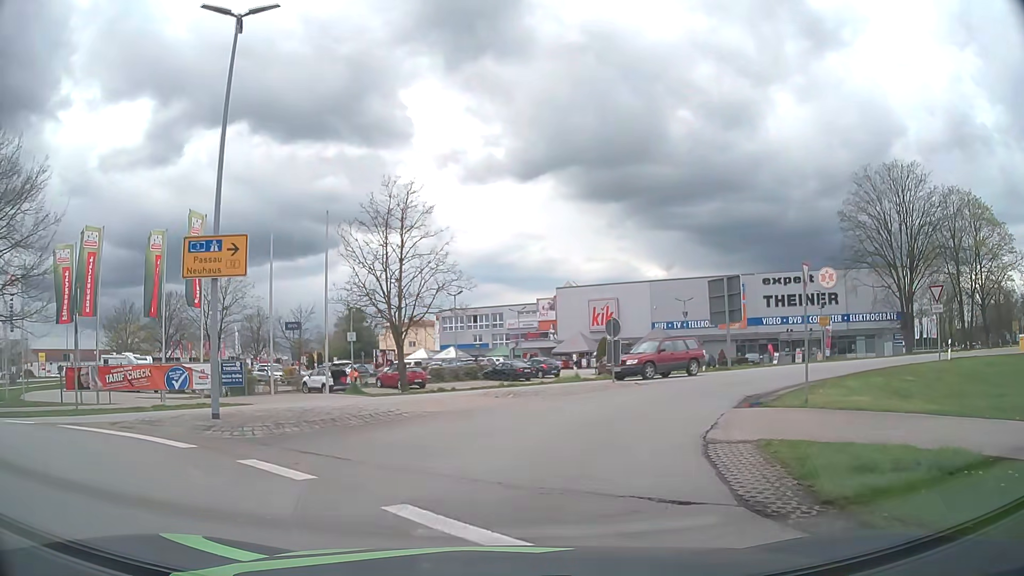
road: secondary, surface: asphalt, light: Day
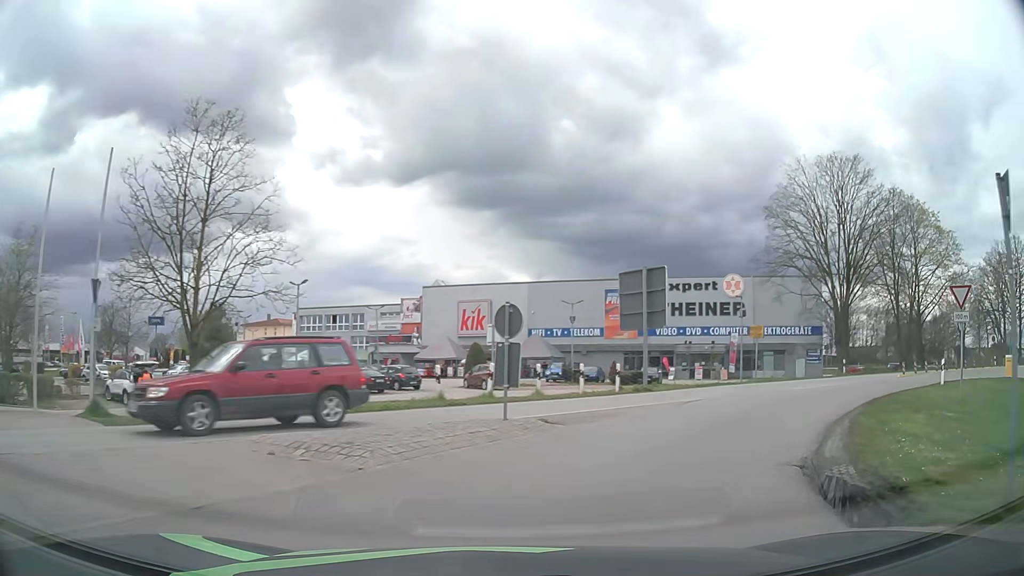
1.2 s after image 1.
(+0.6, +9.2) m; +9°
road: primary_link
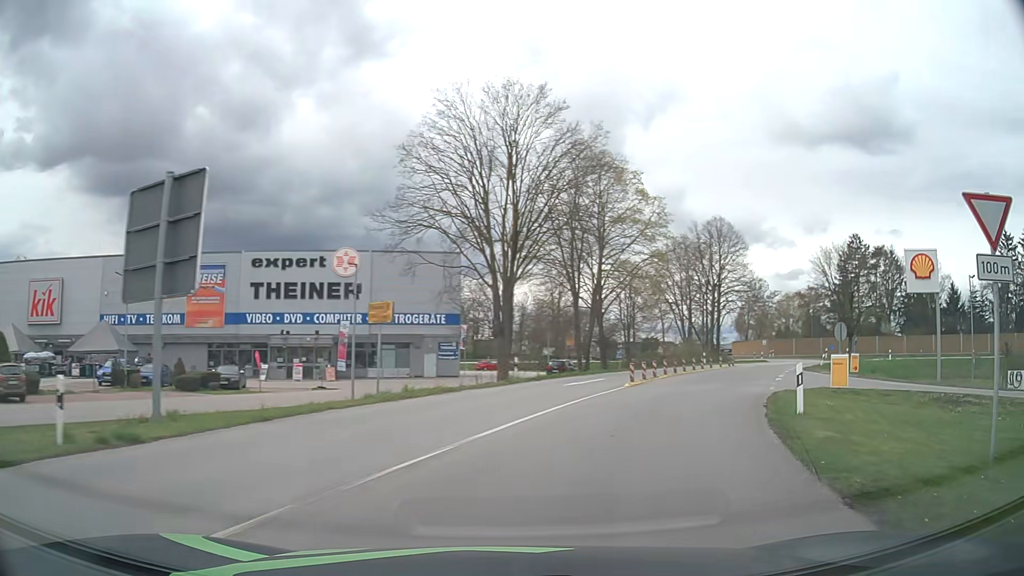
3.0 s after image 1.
(+4.5, +14.2) m; +34°
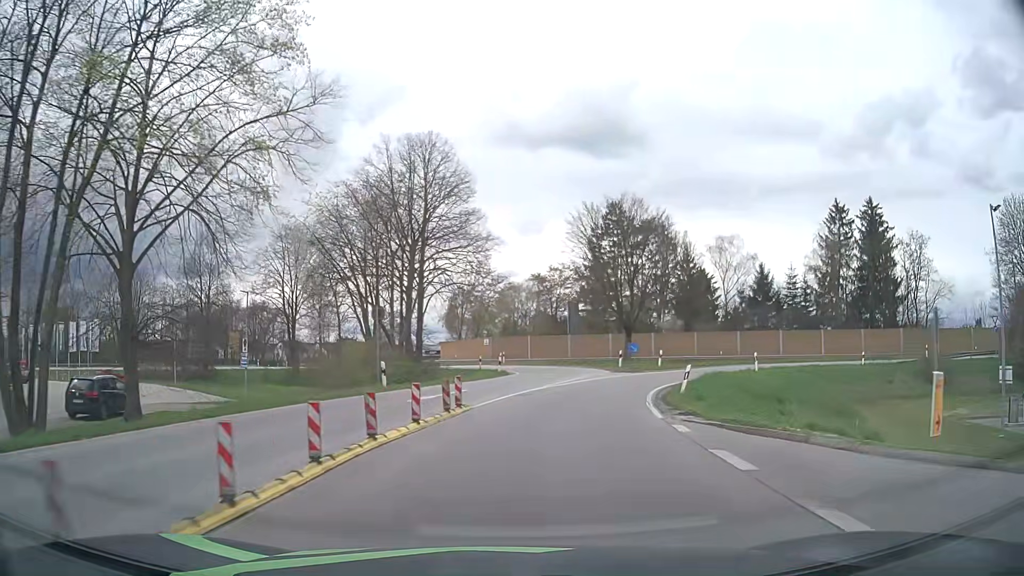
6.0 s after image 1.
(+9.6, +29.2) m; +26°
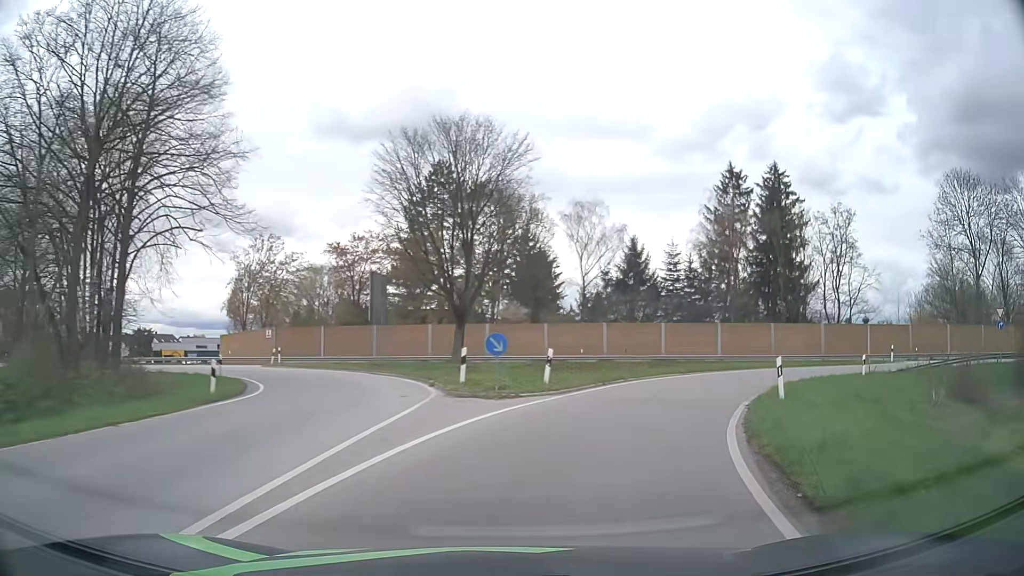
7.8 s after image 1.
(+2.0, +20.1) m; +15°
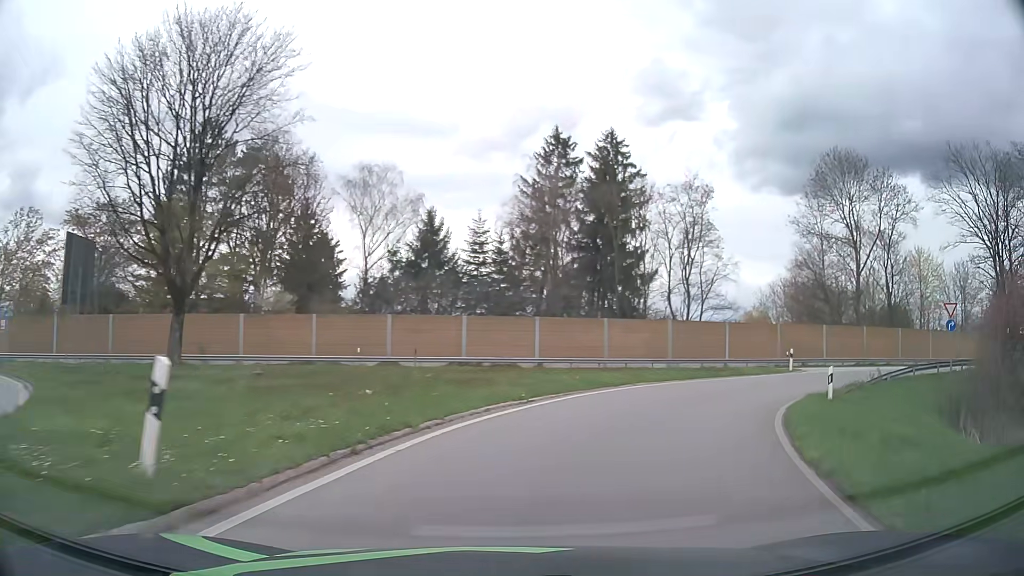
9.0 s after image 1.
(+1.9, +12.8) m; +17°
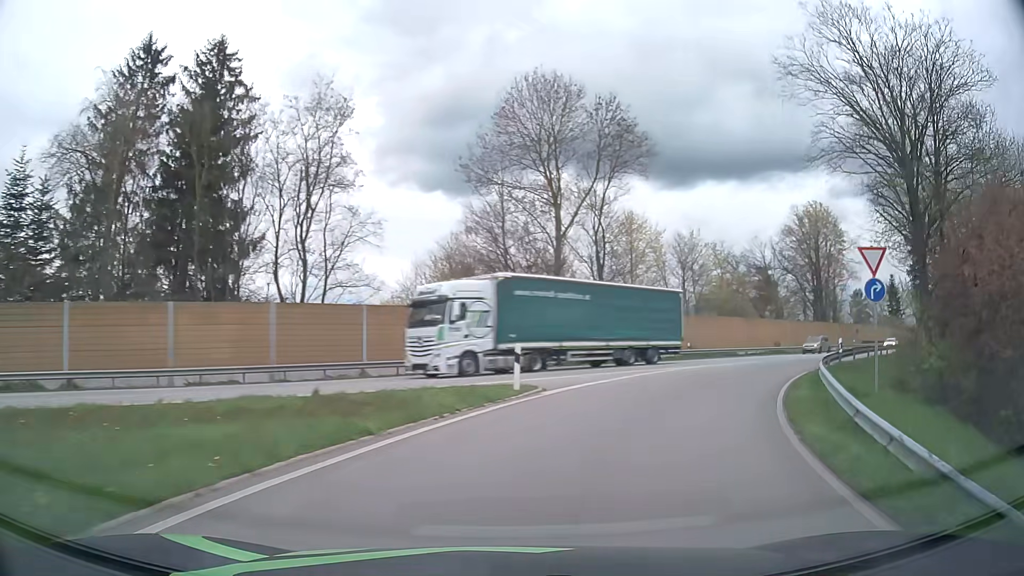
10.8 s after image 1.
(+5.2, +18.2) m; +31°
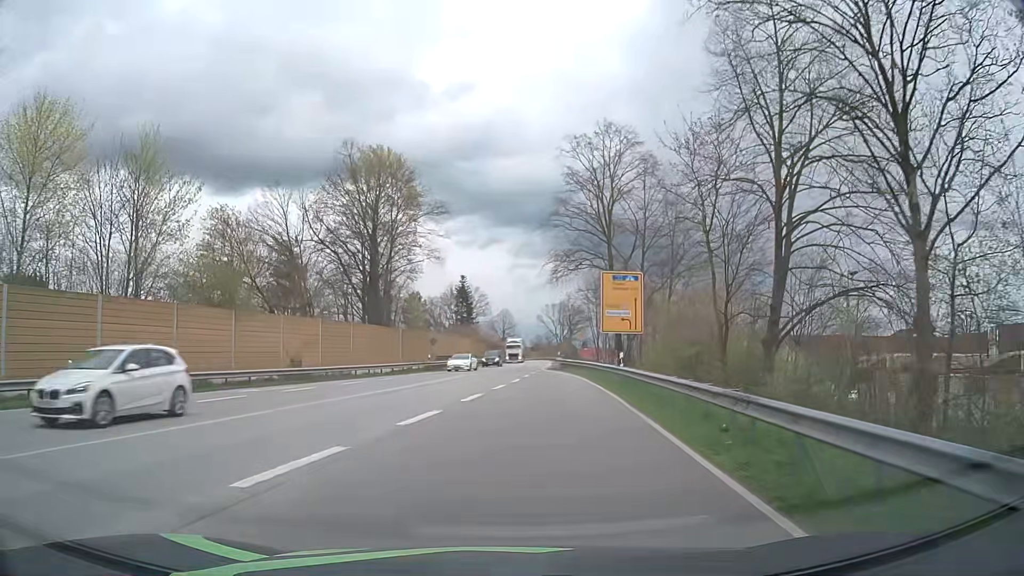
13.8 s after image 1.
(+12.7, +29.3) m; +40°
(0, +10) (0, +20) (+1, +30) (+1, +40) (+1, +50) (+2, +60) (+3, +70) (+4, +80) (+4, +90) (+5, +100) m
